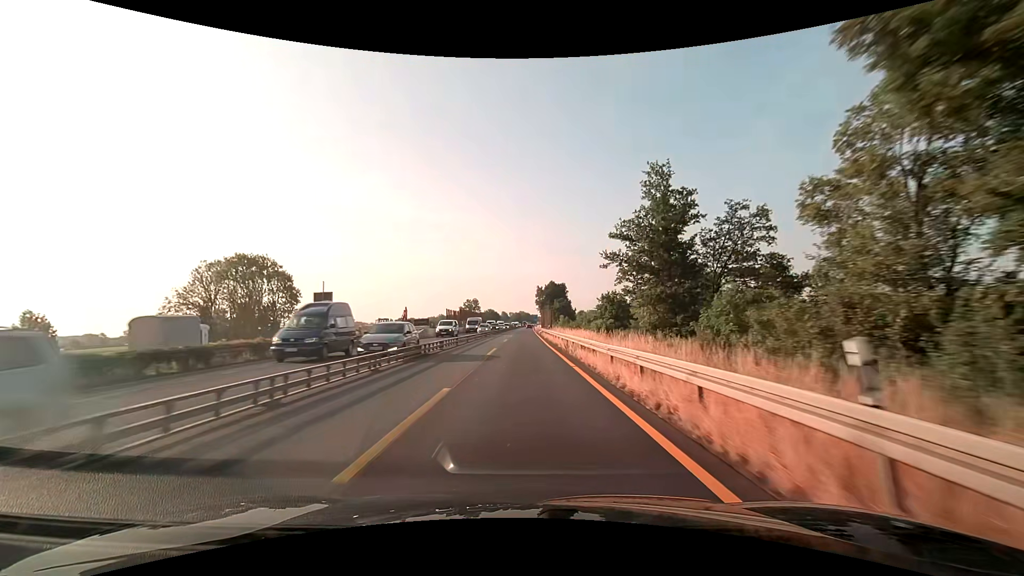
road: motorway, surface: asphalt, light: Day
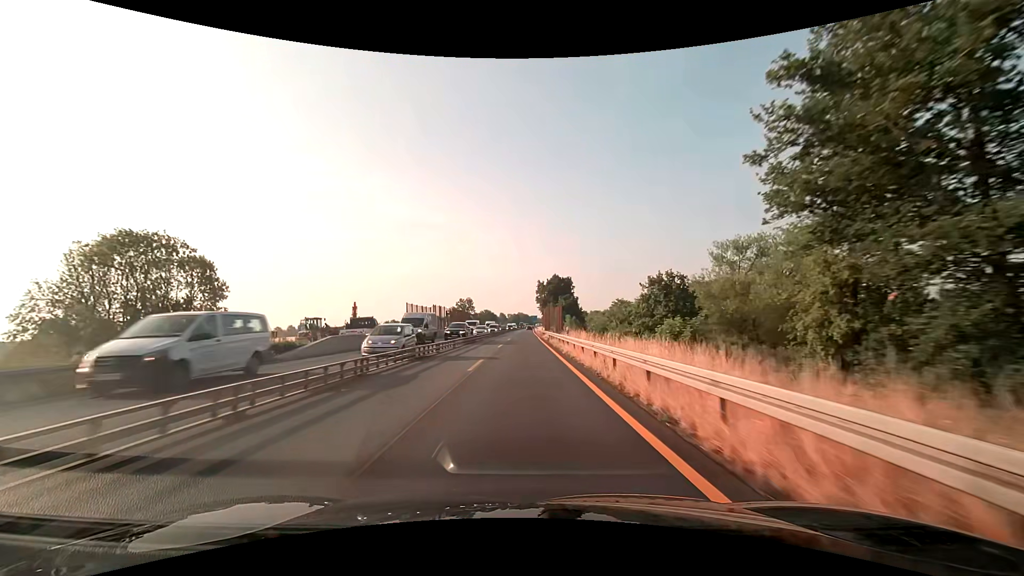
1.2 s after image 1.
(0.0, +25.1) m; 0°
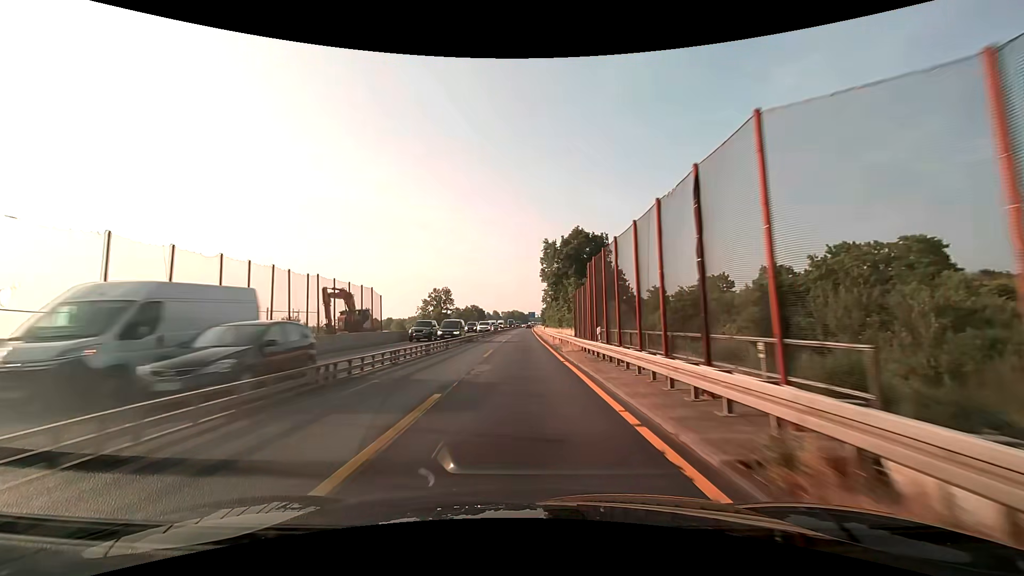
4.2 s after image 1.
(+0.3, +62.7) m; 0°
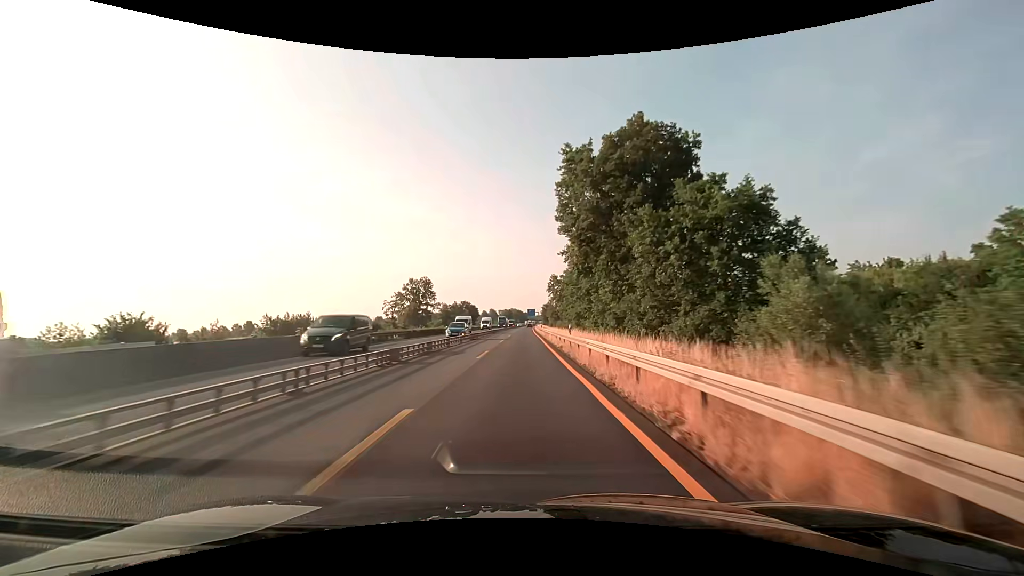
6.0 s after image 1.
(+0.1, +37.6) m; 0°
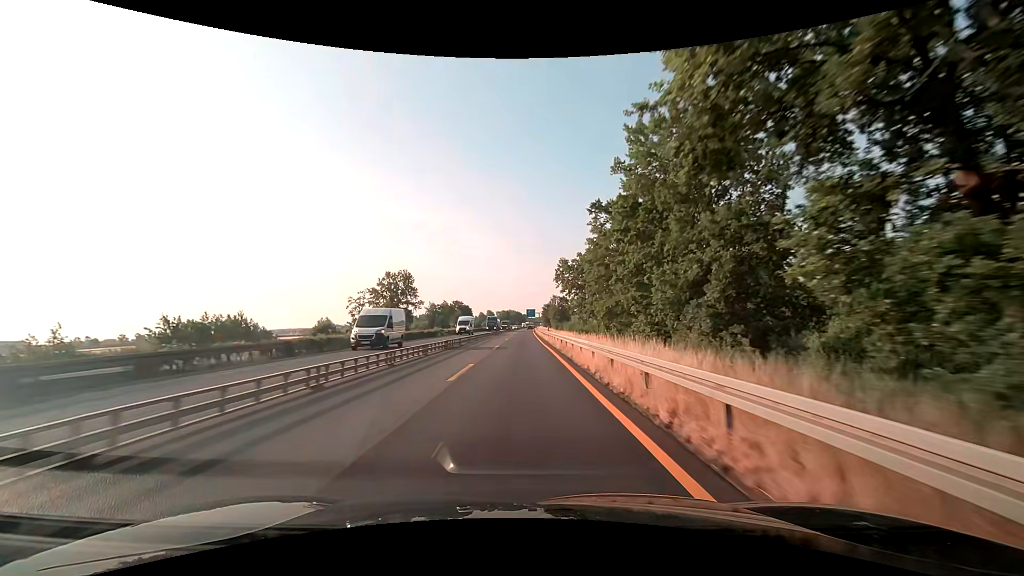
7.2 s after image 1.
(0.0, +25.1) m; 0°
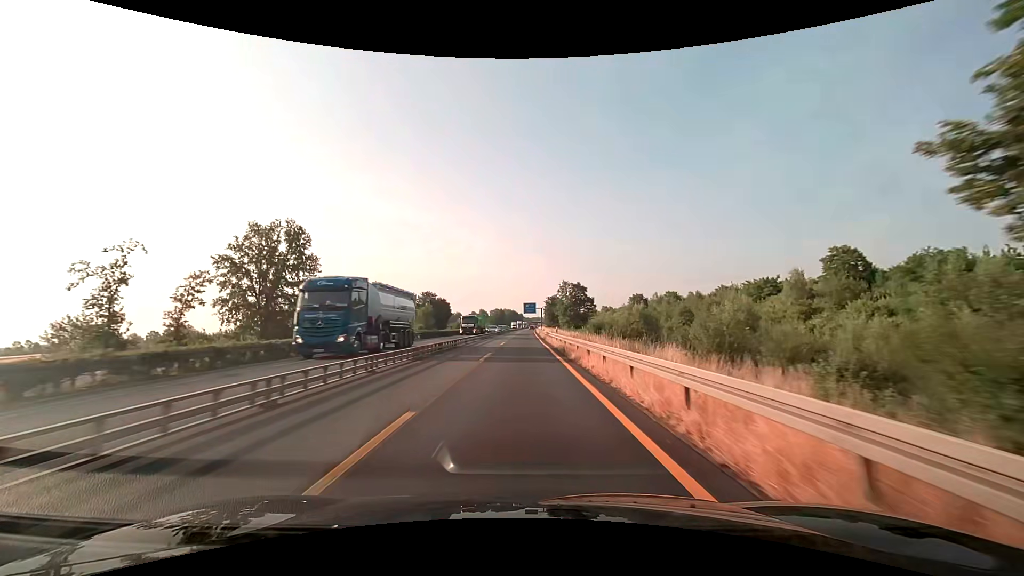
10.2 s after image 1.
(+0.2, +62.6) m; +1°
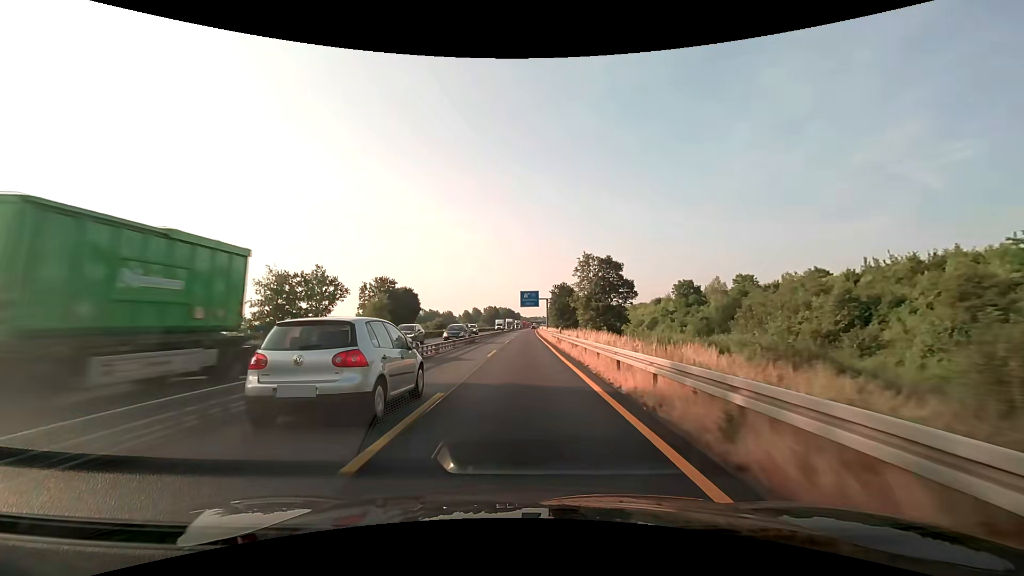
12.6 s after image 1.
(-0.1, +50.1) m; 0°
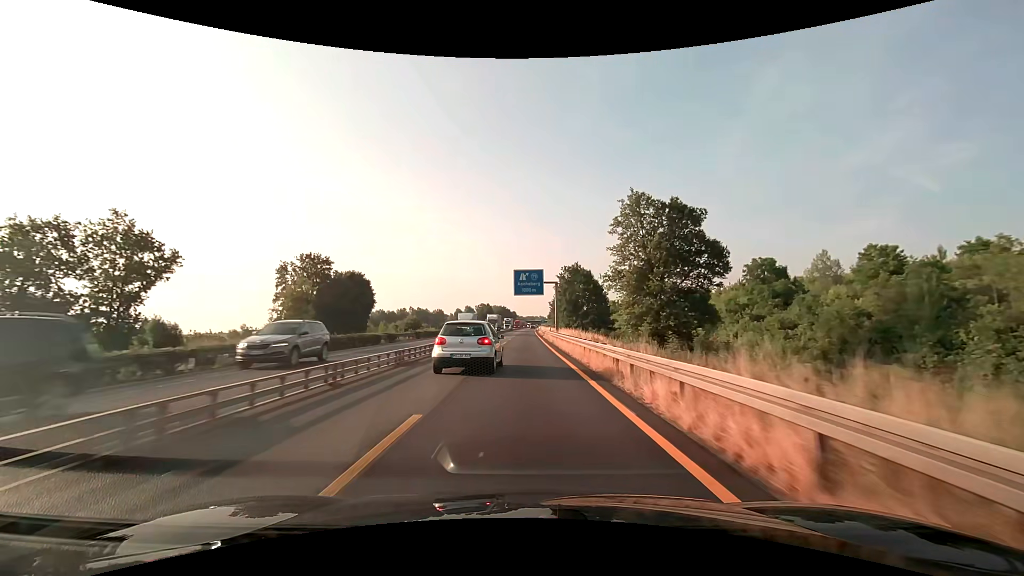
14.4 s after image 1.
(+0.1, +37.6) m; 0°
(0, +10) (0, +20) (0, +30) (0, +40) (0, +50) (0, +60) (0, +70) (0, +80) (0, +90) (+1, +100) m
